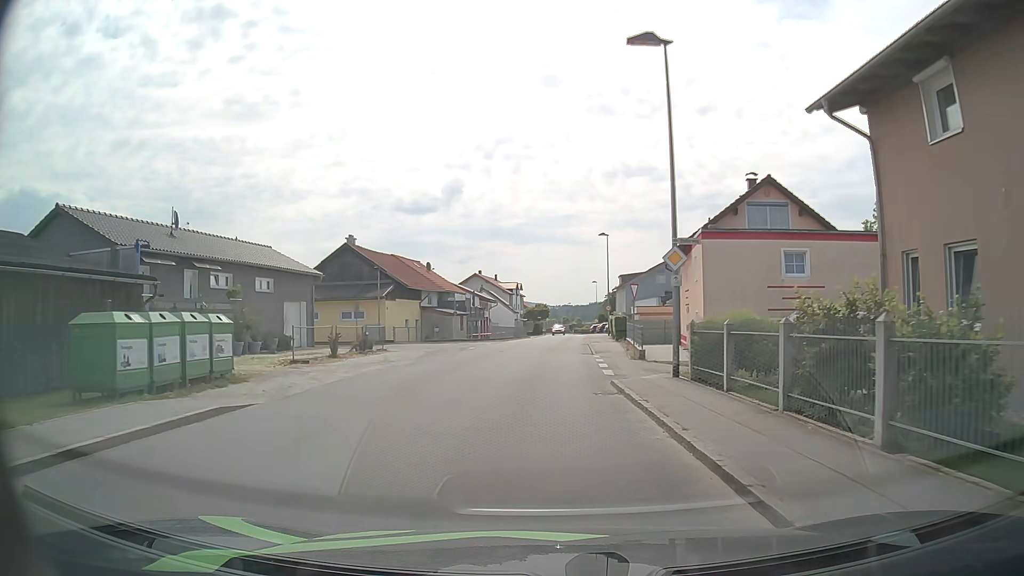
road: unclassified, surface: asphalt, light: Day
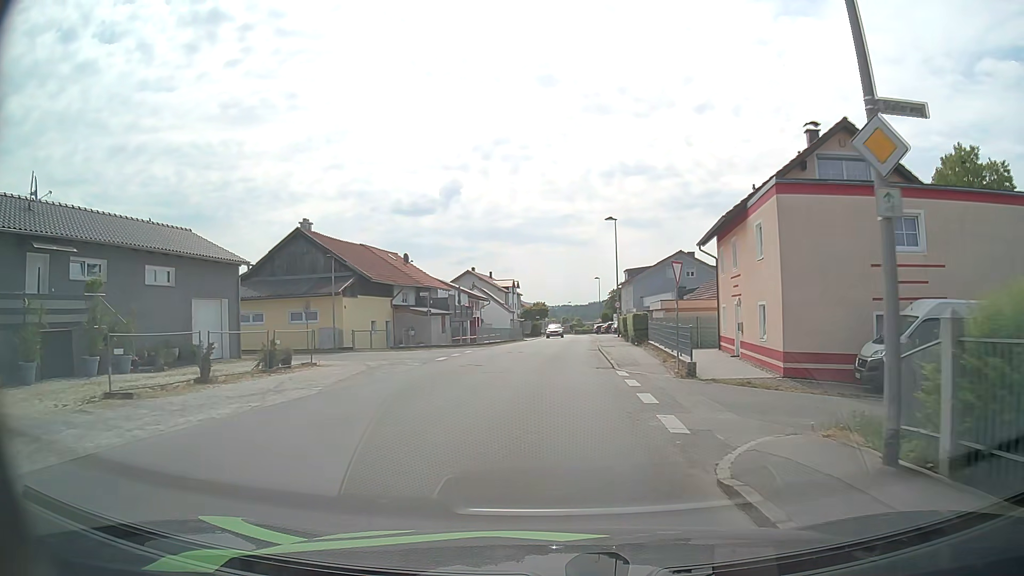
(0.0, +9.8) m; 0°
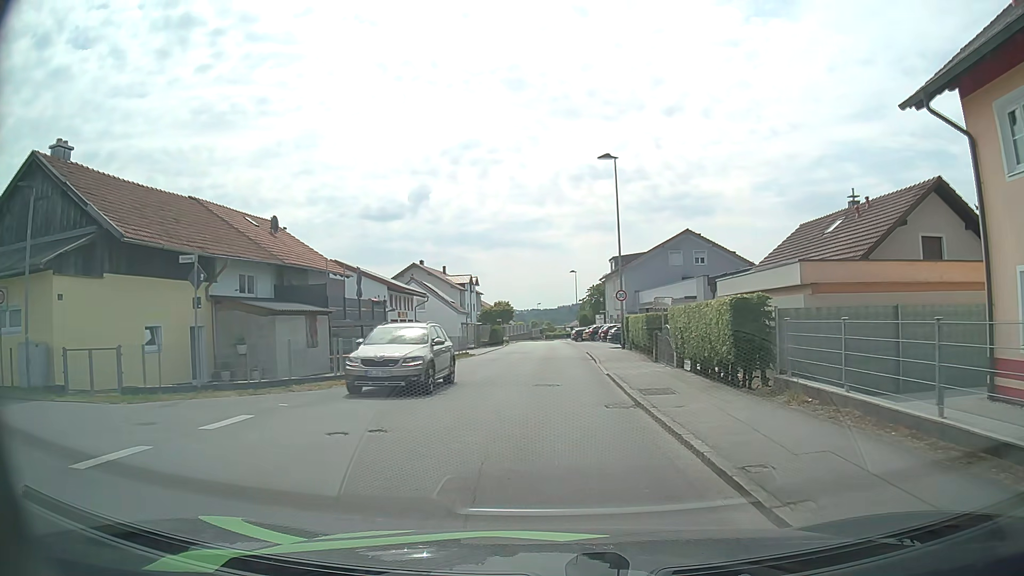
(+0.4, +22.3) m; +3°
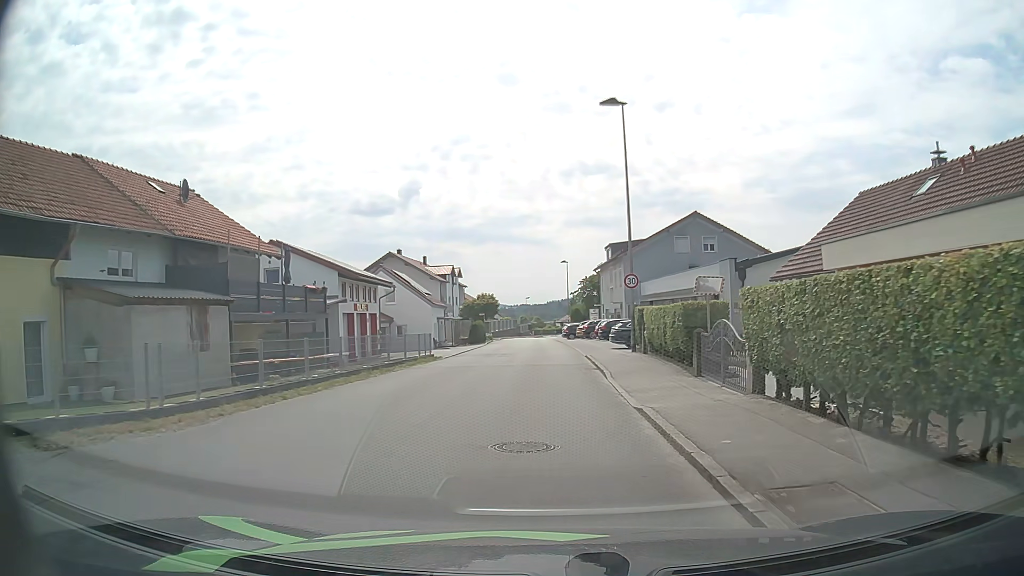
(0.0, +8.4) m; 0°
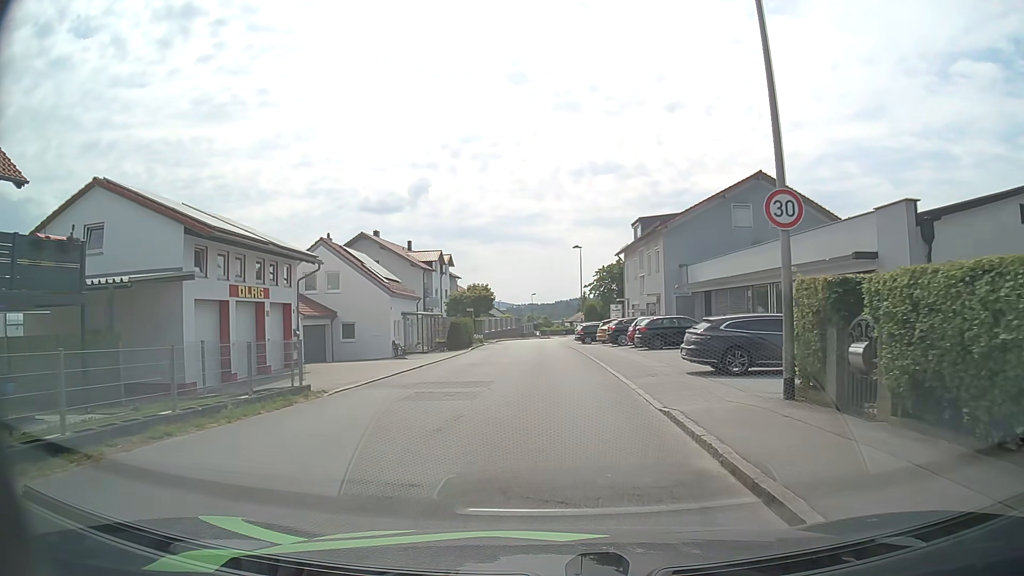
(+0.1, +16.8) m; 0°
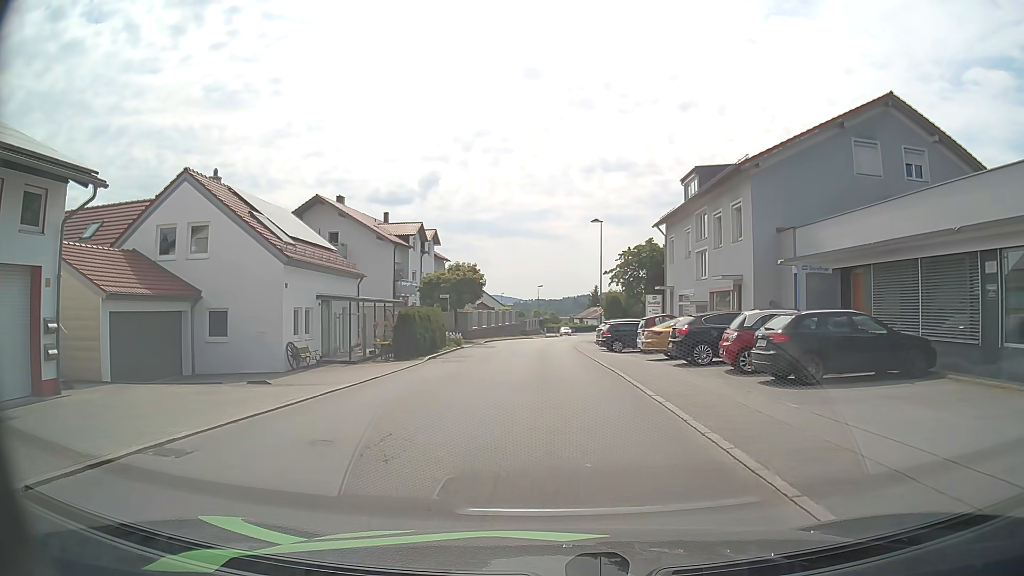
(-0.1, +16.9) m; -1°
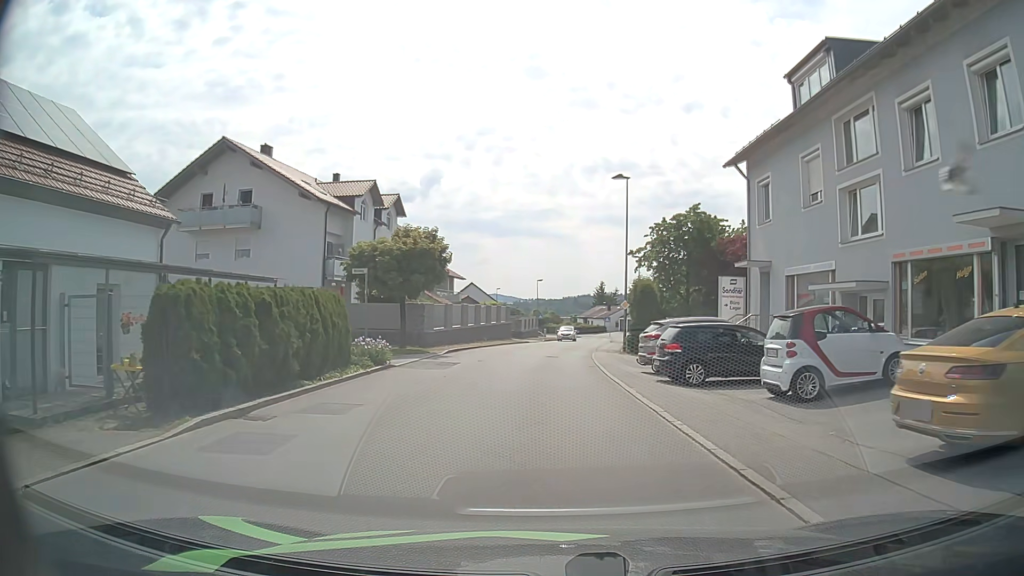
(0.0, +17.3) m; 0°
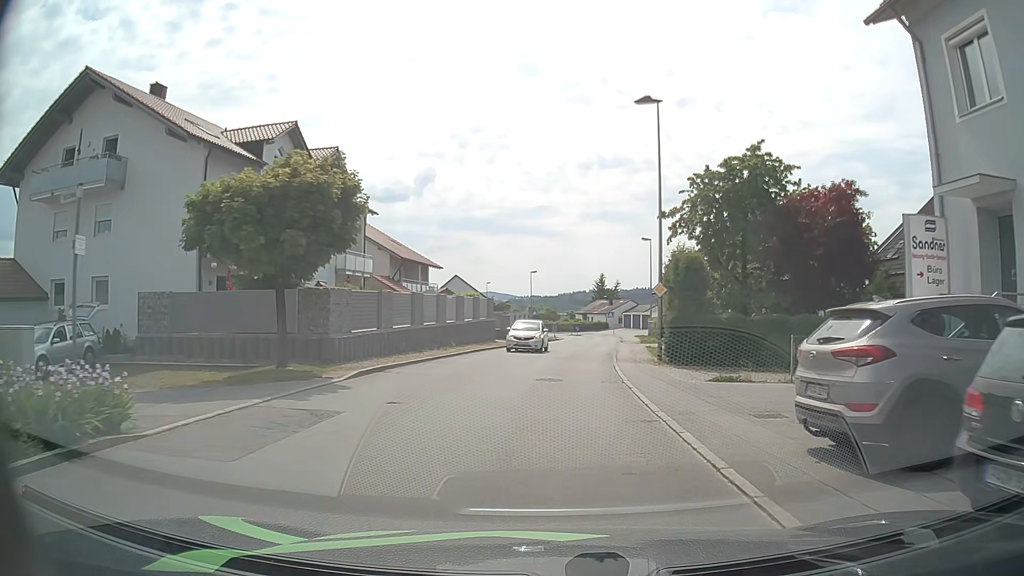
(0.0, +13.3) m; 0°
(0, +10) (0, +20) (+1, +30) (+2, +40) (+4, +50) (+5, +60) (+6, +70) (+6, +80) (+7, +90) (+6, +100) m
